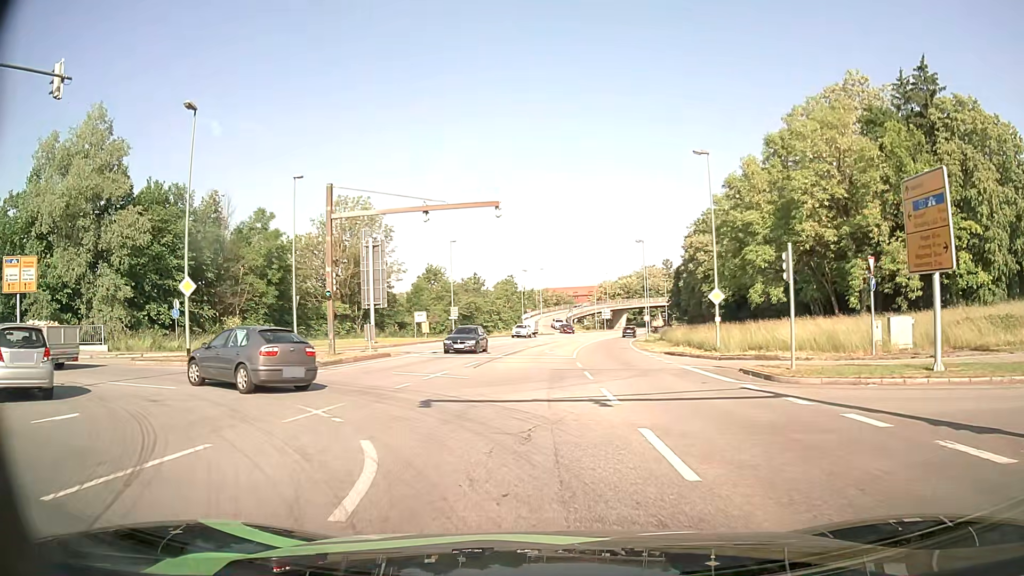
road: primary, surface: asphalt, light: Day
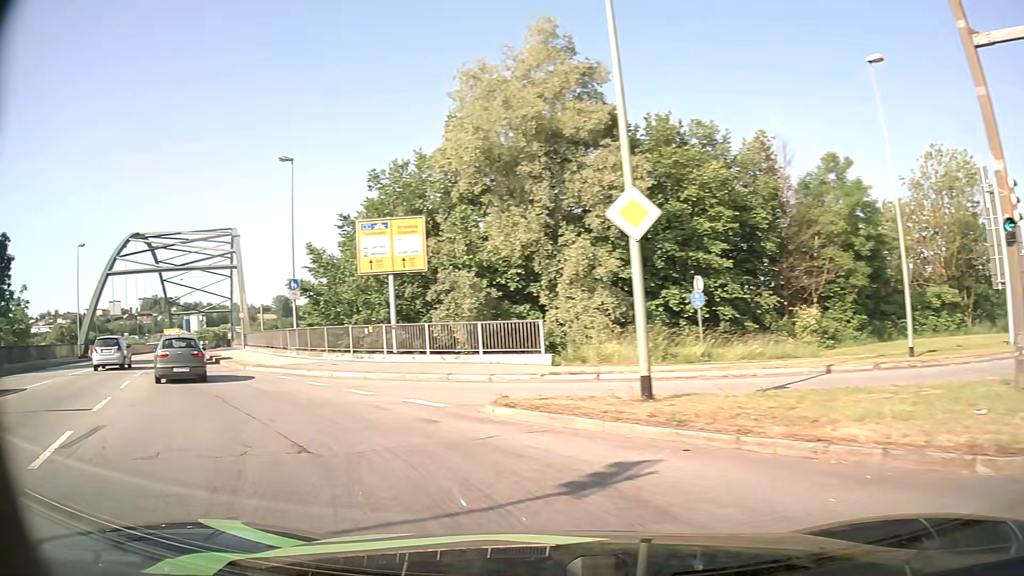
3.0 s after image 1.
(-6.1, +16.3) m; -52°
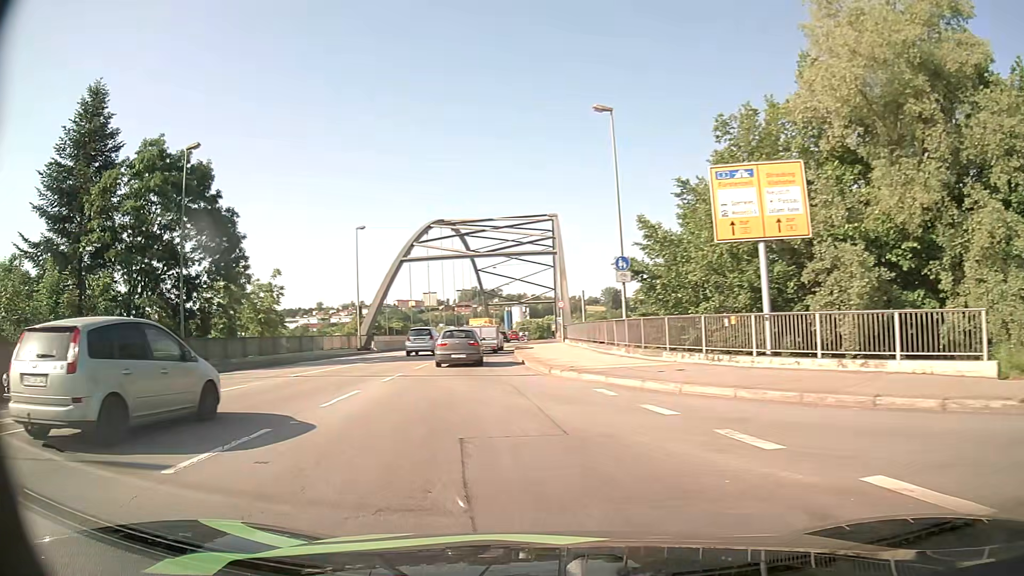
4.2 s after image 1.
(-1.8, +7.3) m; -27°
(-1, +10) (-2, +20) (-3, +30) (-3, +40) (-3, +50) (-3, +60) (-3, +70) (-3, +80) (-3, +90) (-3, +100) m
